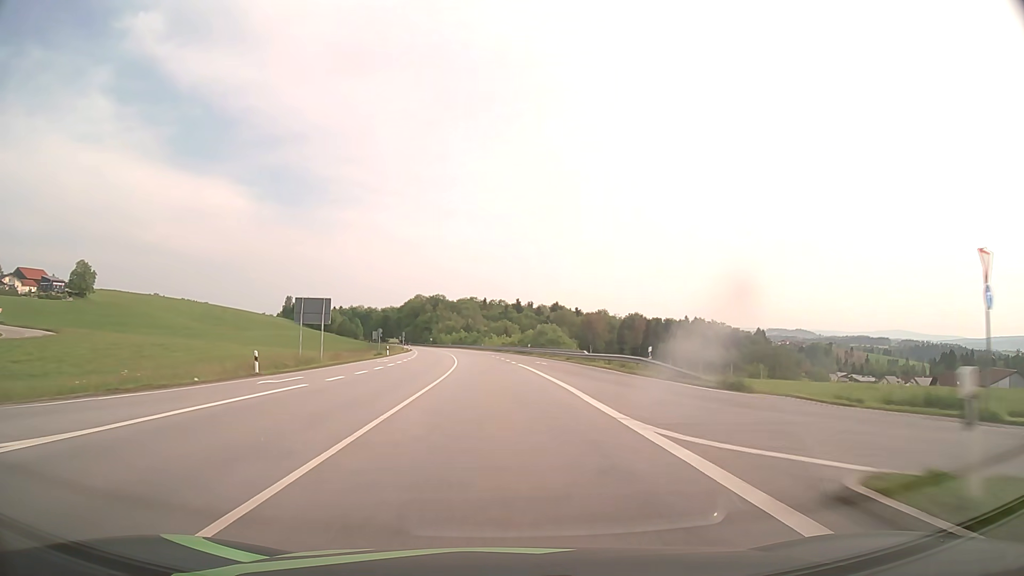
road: primary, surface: asphalt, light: Day
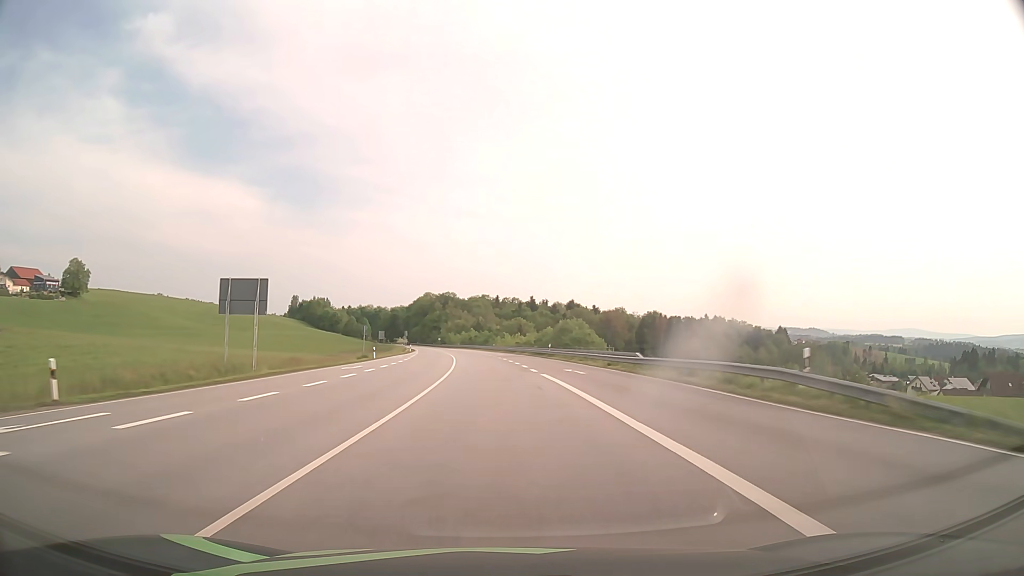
(-0.2, +15.5) m; -1°
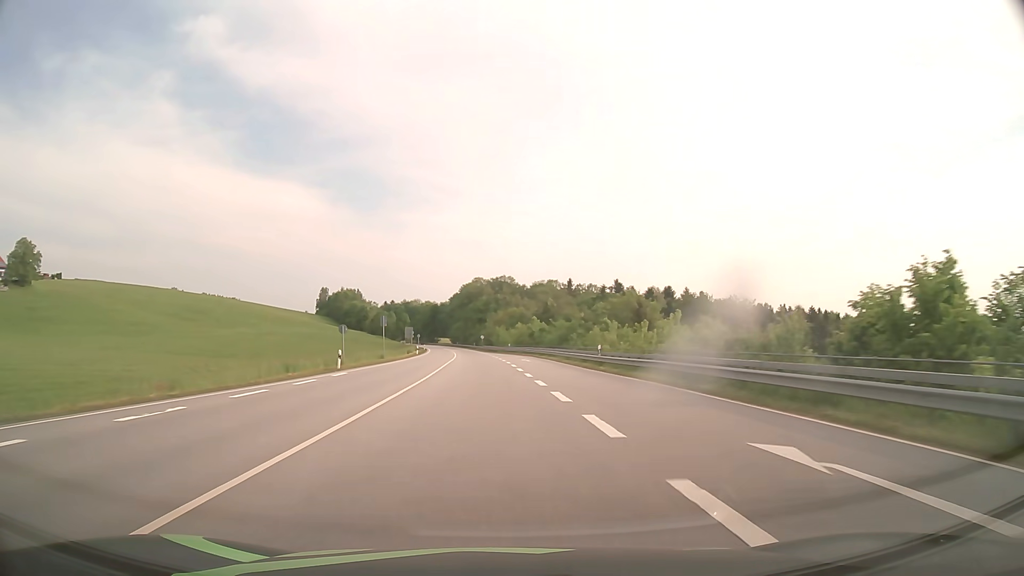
(-3.4, +77.8) m; -5°
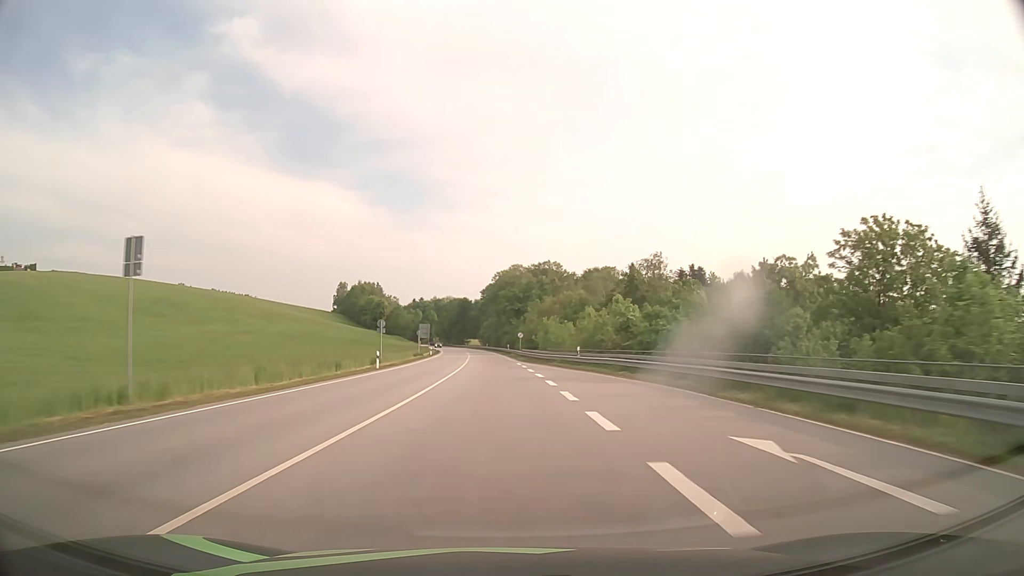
(-1.6, +47.0) m; -3°
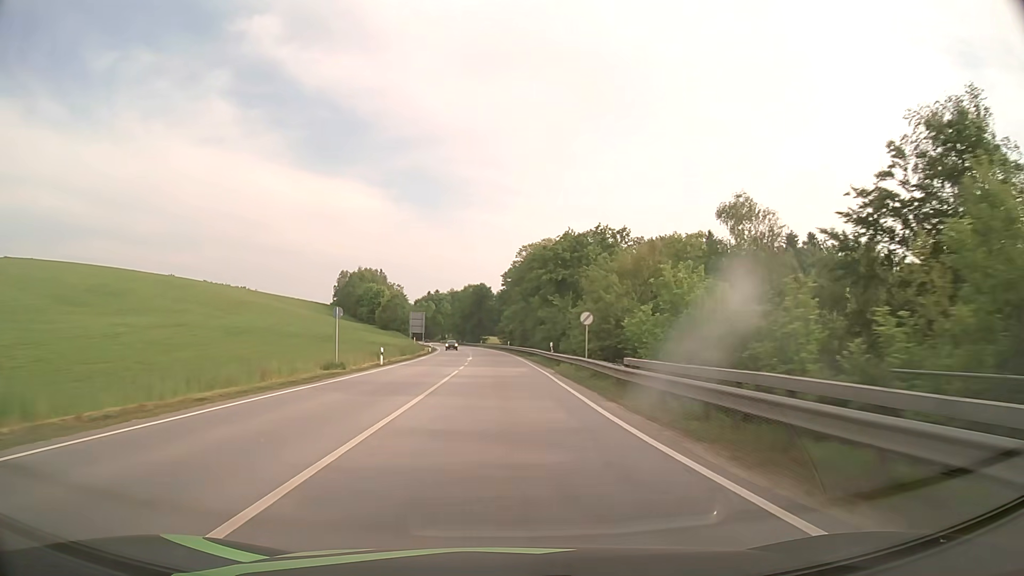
(-0.9, +47.4) m; -2°
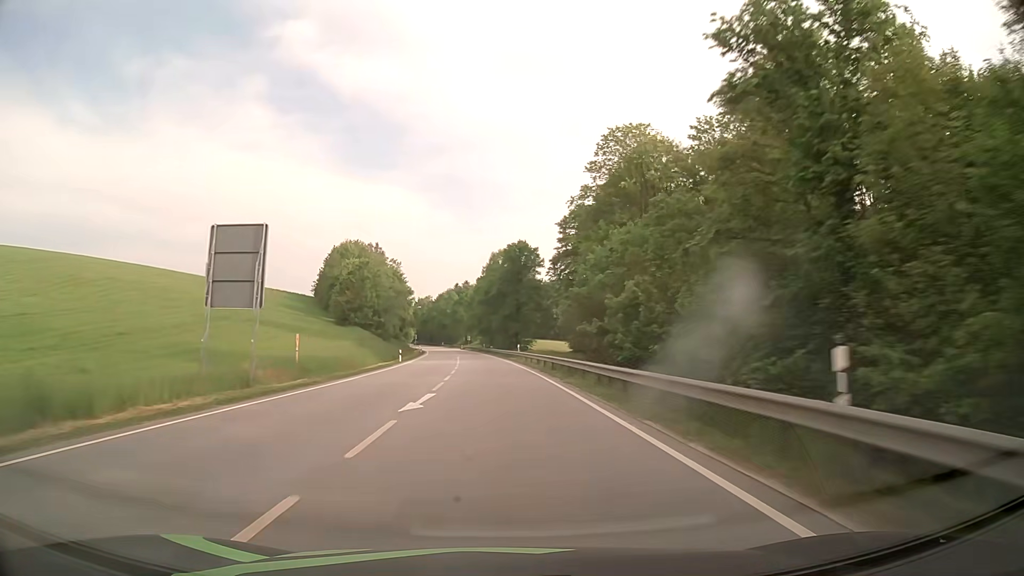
(-2.6, +79.7) m; -4°
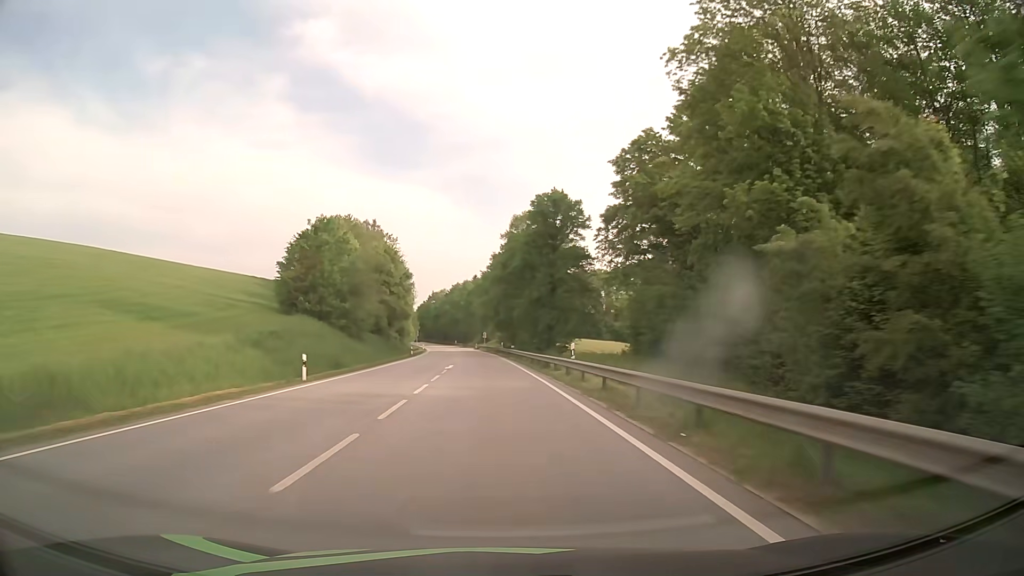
(-0.5, +32.1) m; -2°
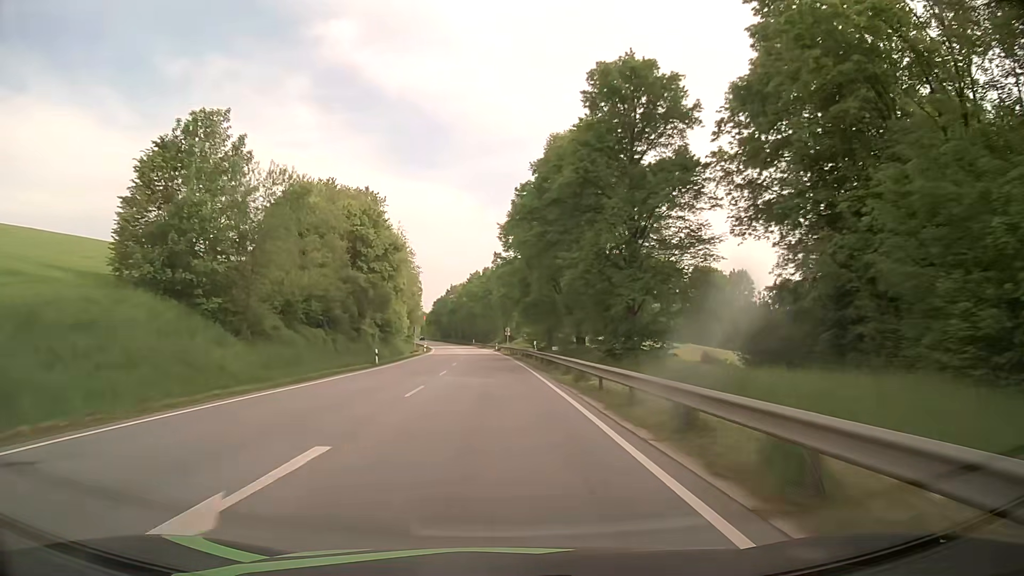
(-0.6, +32.2) m; -2°
(0, +10) (0, +20) (-1, +30) (-1, +40) (-1, +50) (-2, +60) (-3, +70) (-4, +80) (-4, +90) (-5, +100) m
